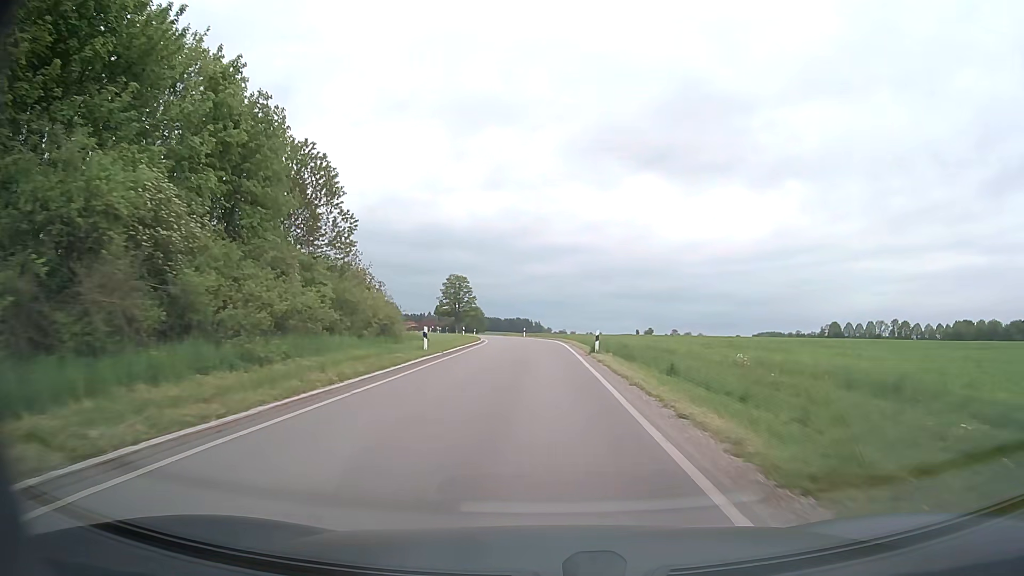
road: secondary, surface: asphalt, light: Day
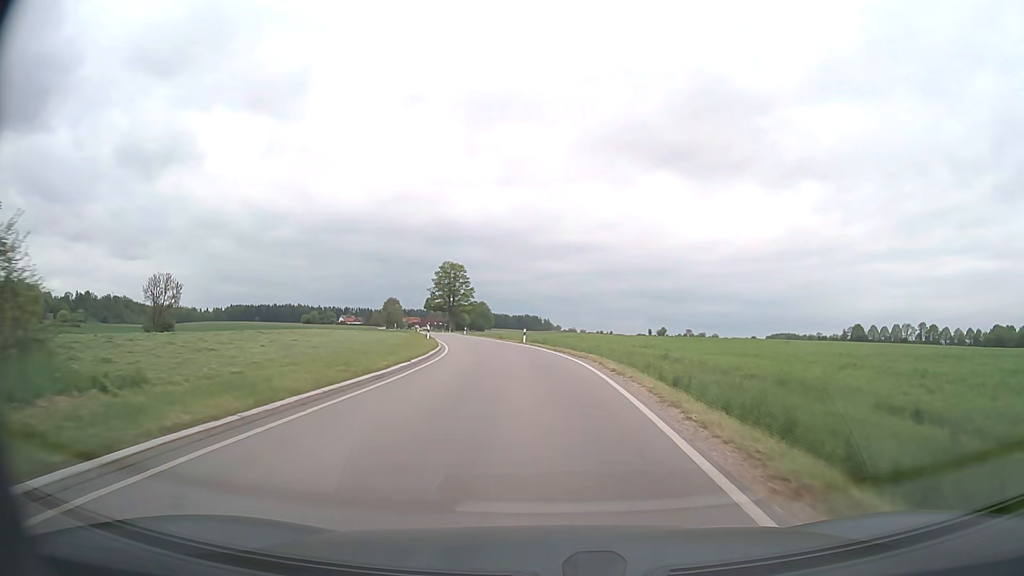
(-0.2, +27.2) m; -1°
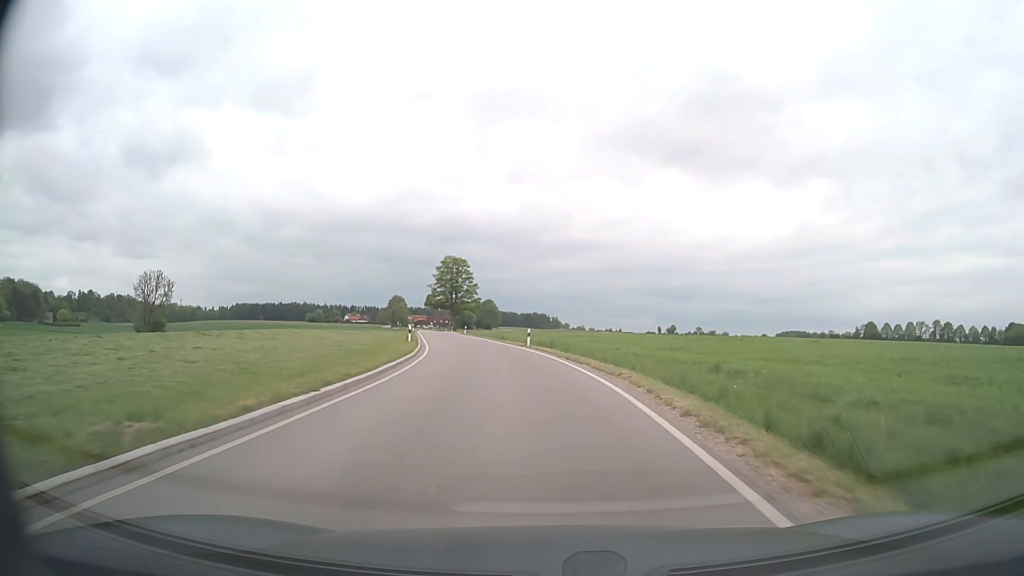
(0.0, +9.0) m; -1°
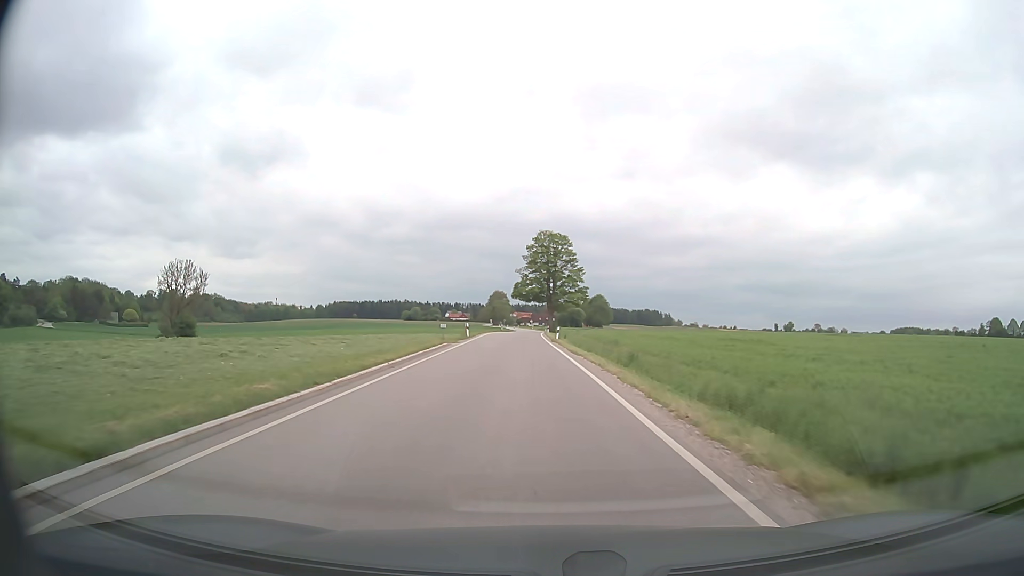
(-2.7, +35.9) m; -9°
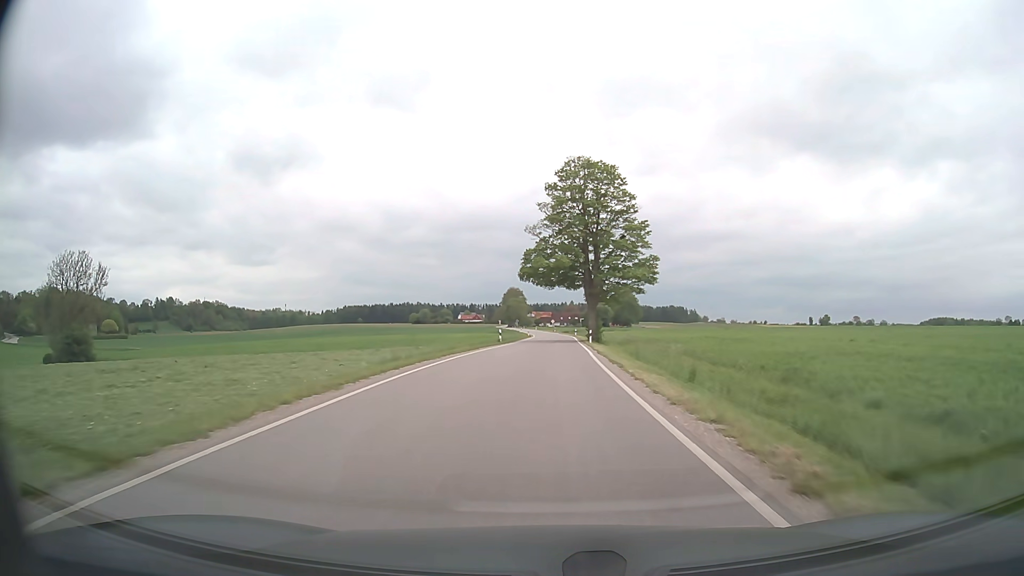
(-1.5, +47.2) m; -2°
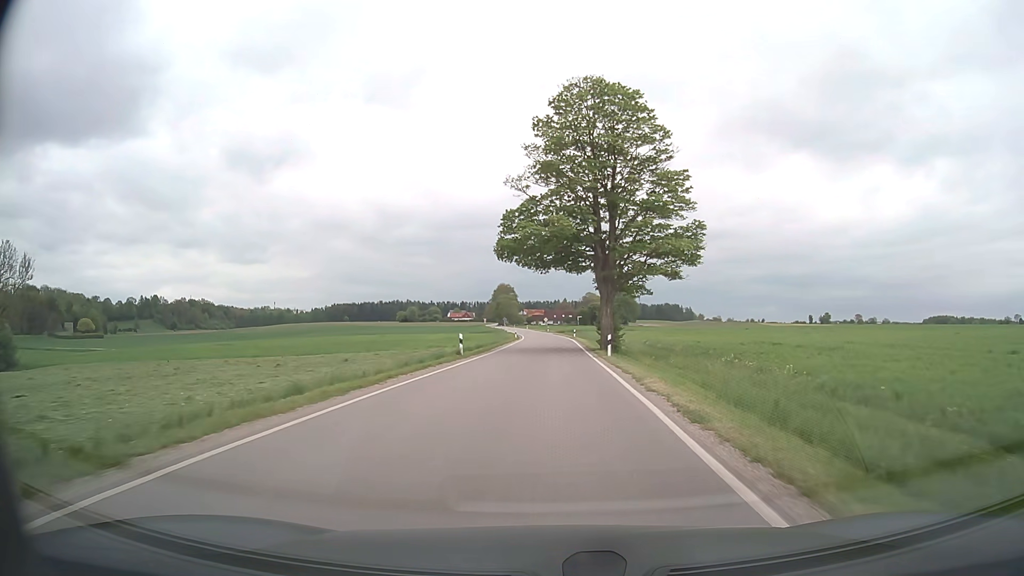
(+0.1, +19.3) m; +1°
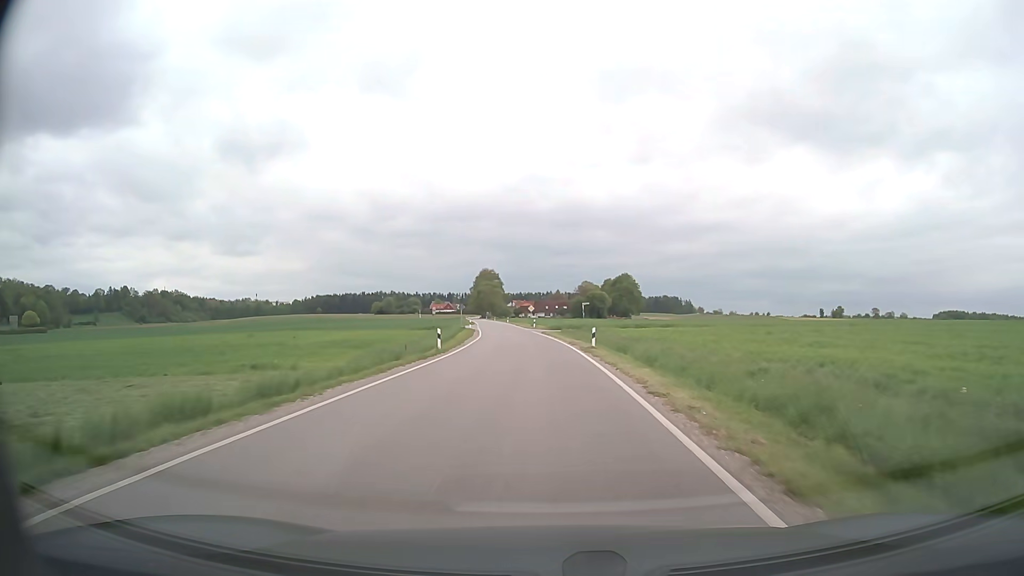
(+0.9, +48.7) m; +1°
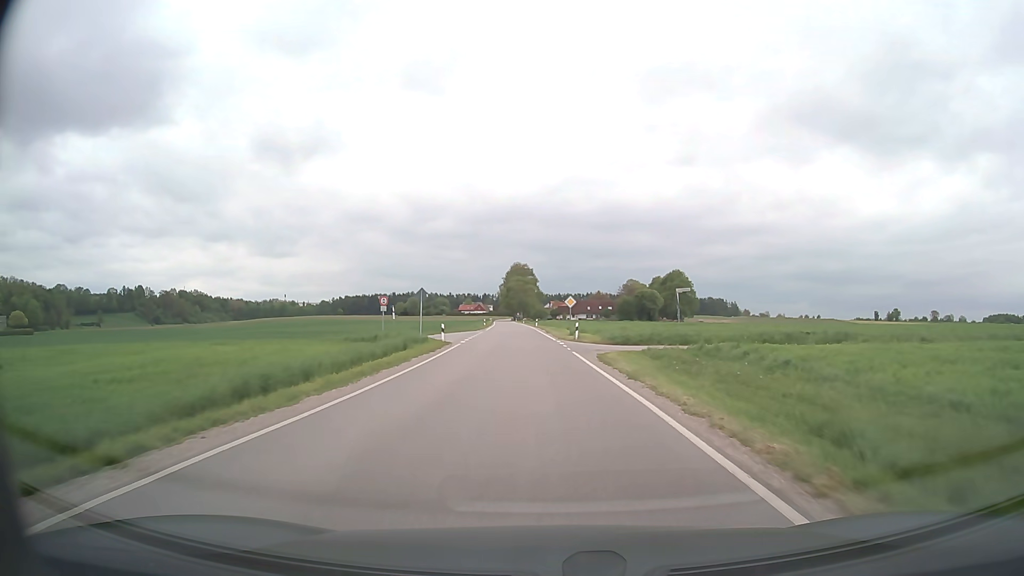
(-0.9, +39.5) m; -3°
(0, +10) (0, +20) (-1, +30) (-1, +40) (-2, +50) (-2, +60) (-3, +70) (-3, +80) (-4, +90) (-5, +100) m
